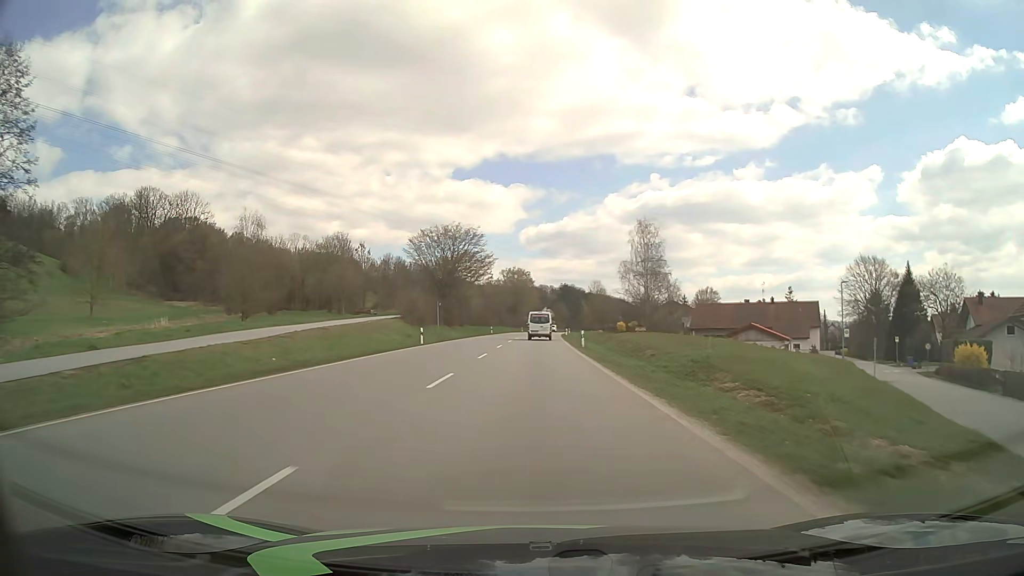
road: primary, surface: asphalt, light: Day
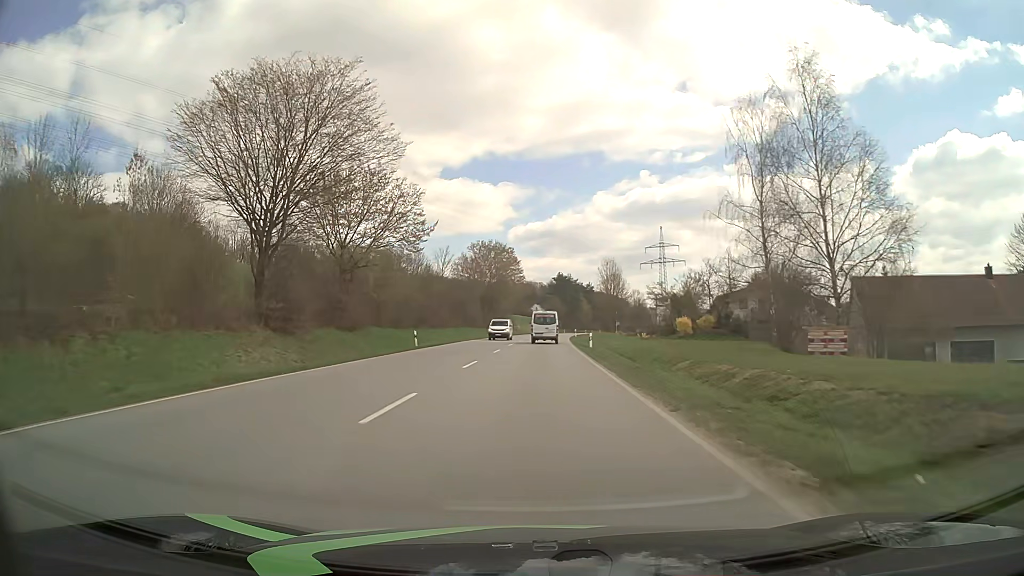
(+0.5, +52.9) m; +1°
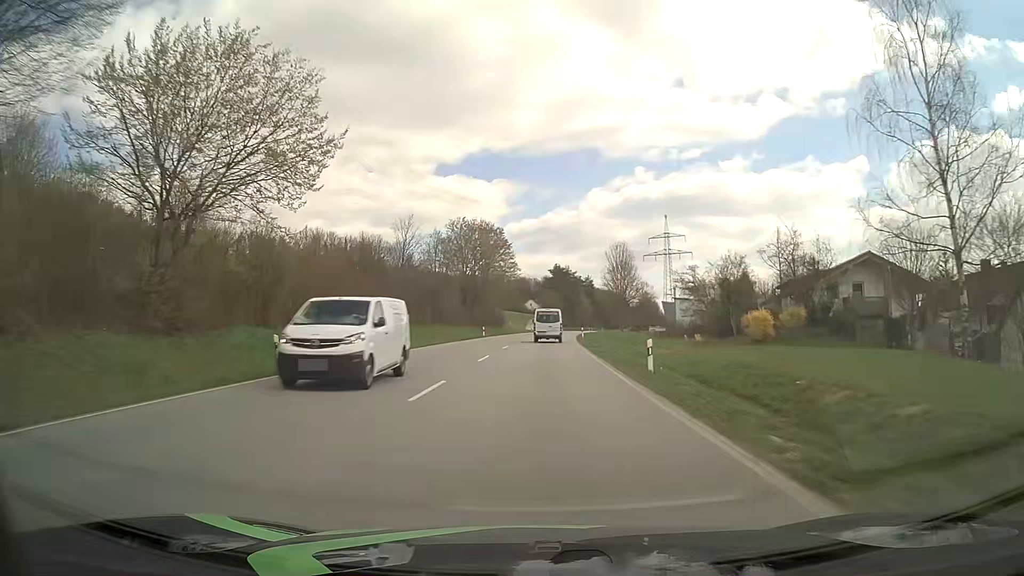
(+0.1, +21.3) m; +1°
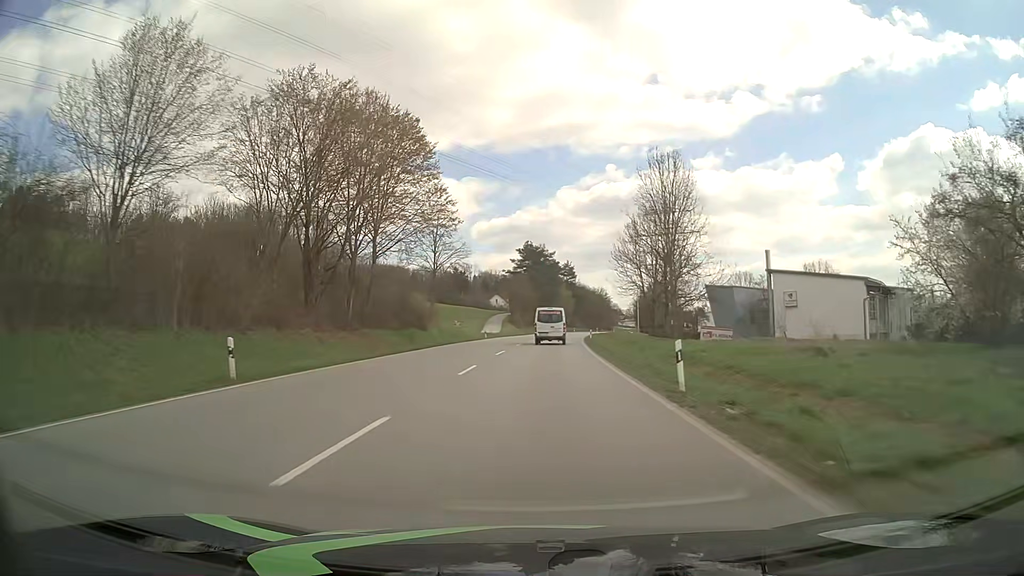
(+1.2, +53.7) m; +3°
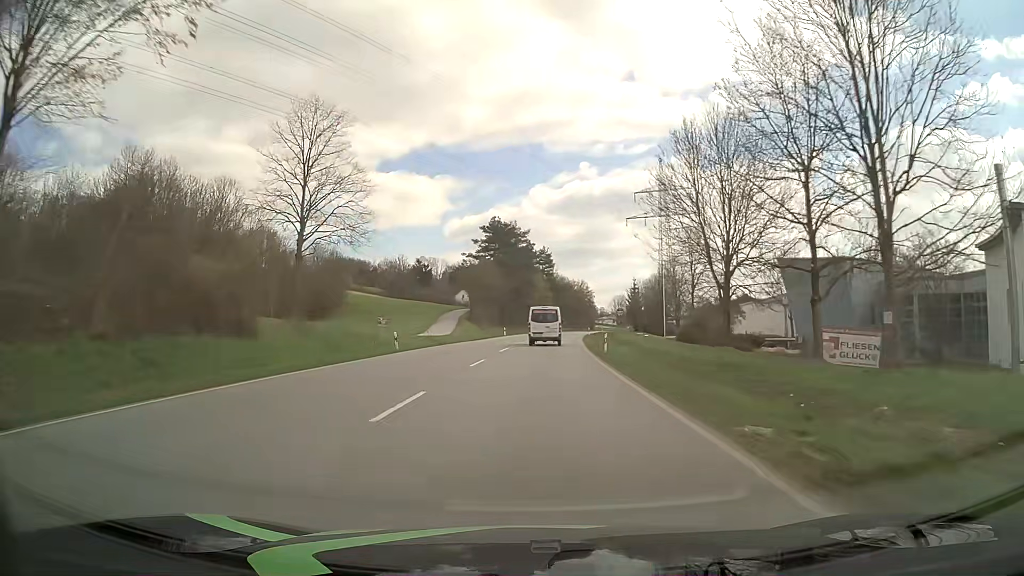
(+0.6, +32.3) m; +2°
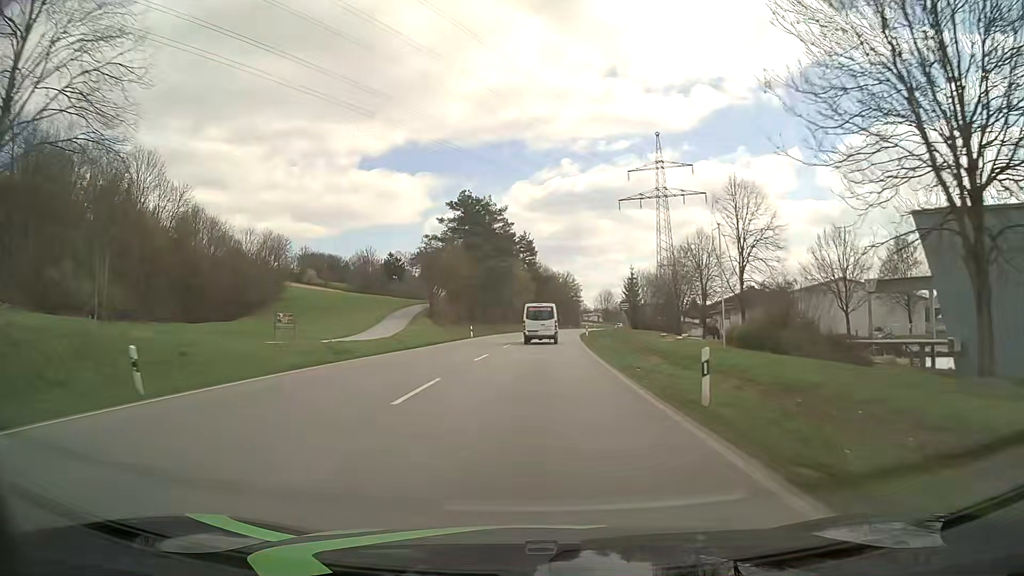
(+0.3, +21.4) m; +2°
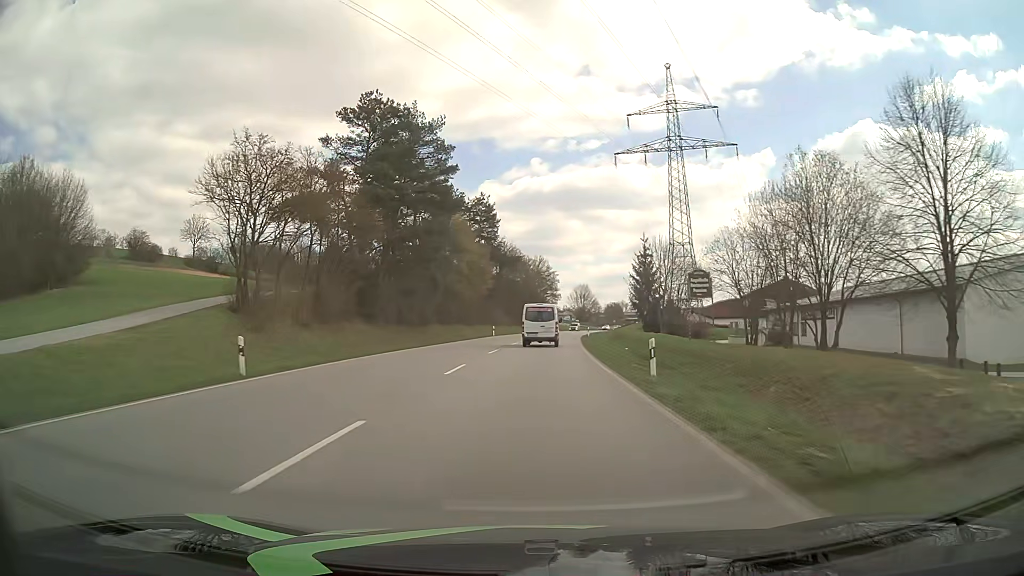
(+1.0, +42.4) m; +3°
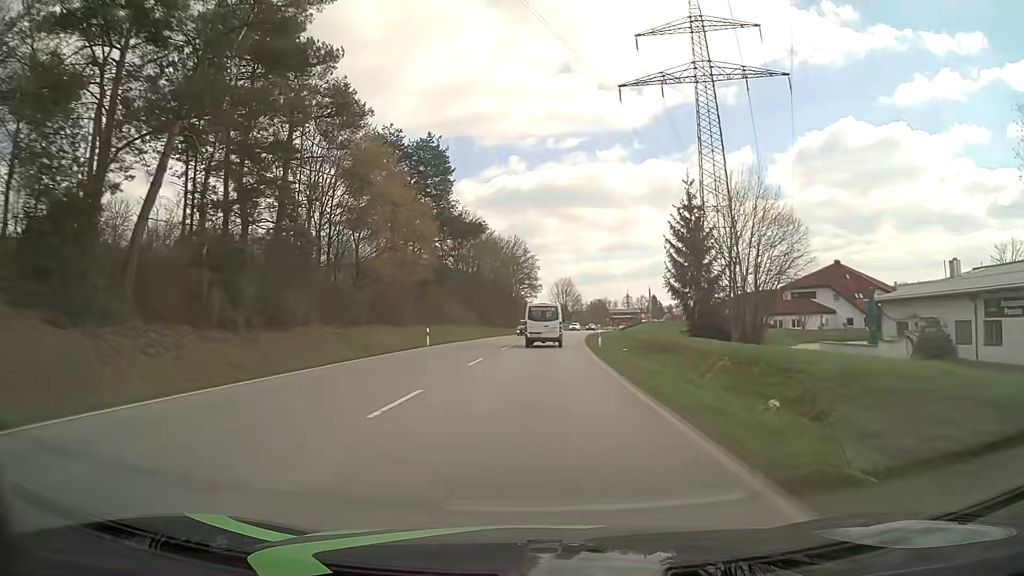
(+0.6, +31.5) m; +2°
(0, +10) (0, +20) (0, +30) (+1, +40) (+1, +50) (+2, +60) (+3, +70) (+4, +80) (+5, +90) (+6, +100) m
